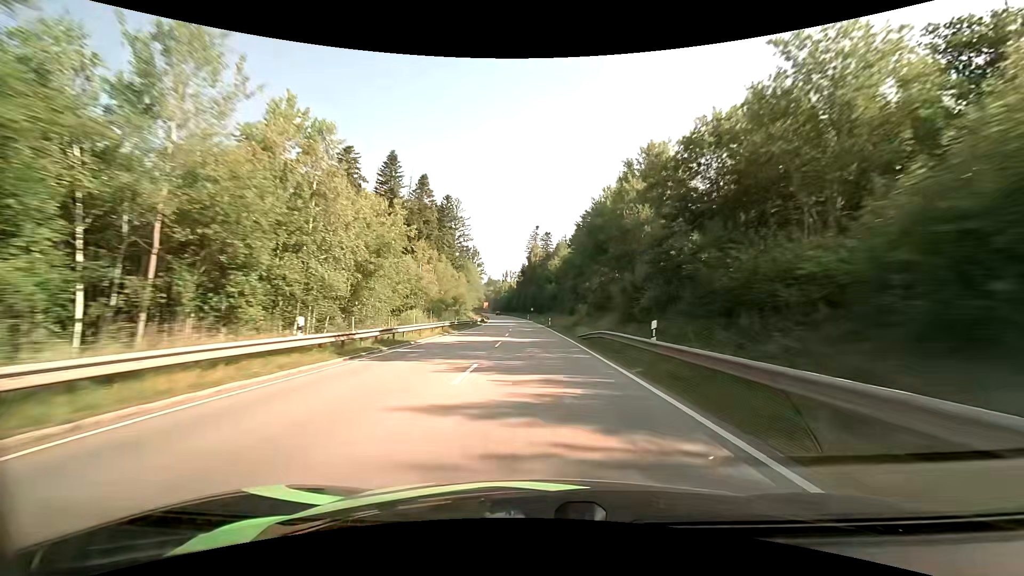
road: primary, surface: asphalt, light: Day
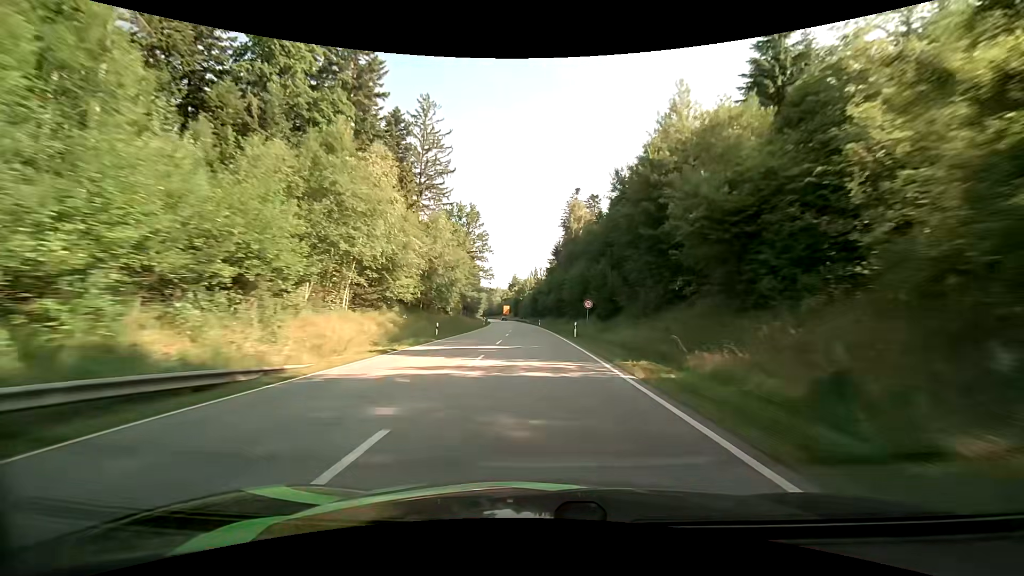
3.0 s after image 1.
(-2.5, +79.7) m; -4°
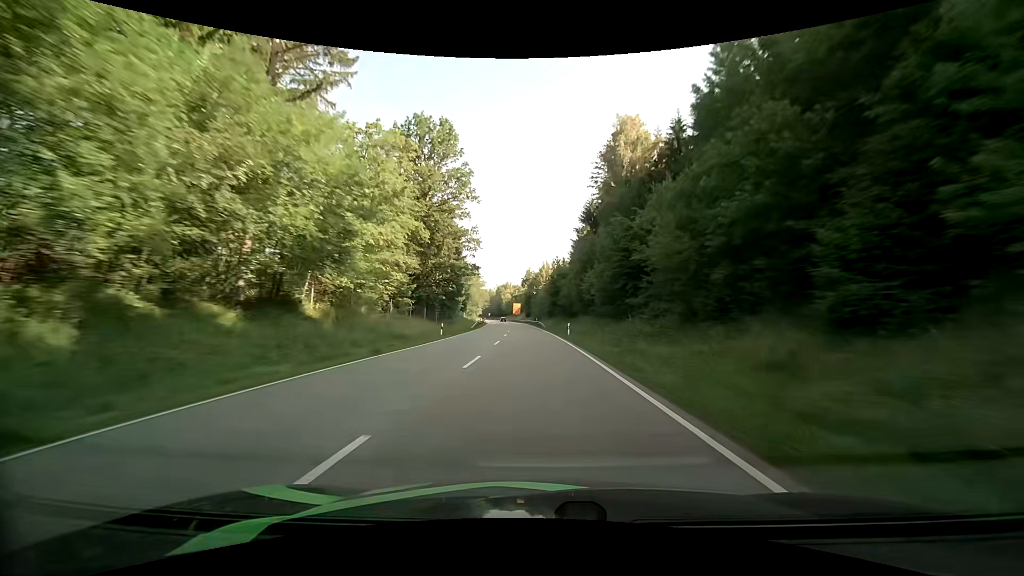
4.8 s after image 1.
(-0.7, +47.9) m; -2°
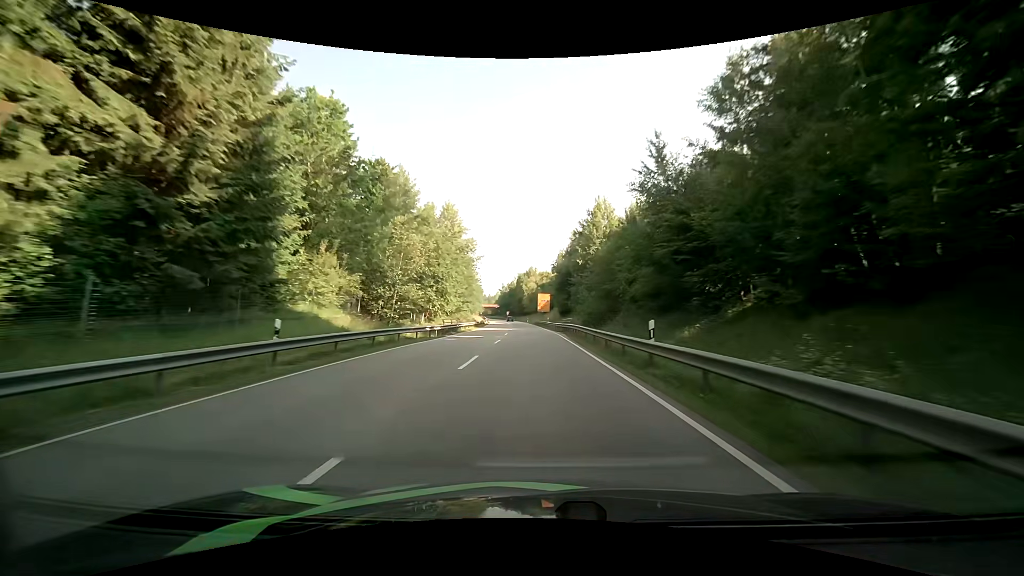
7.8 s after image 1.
(-2.3, +71.8) m; -4°
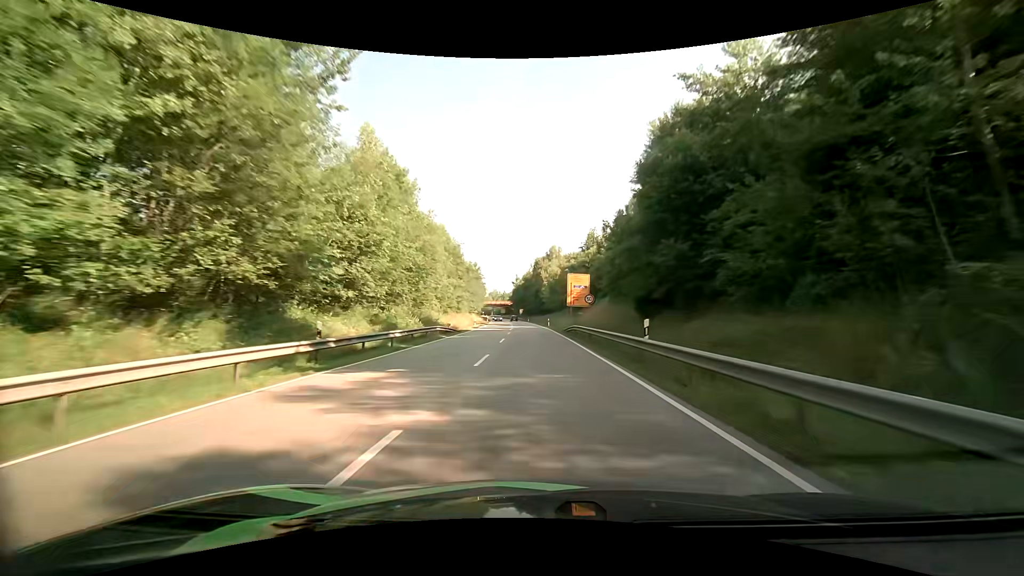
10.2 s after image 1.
(-1.1, +50.5) m; -2°
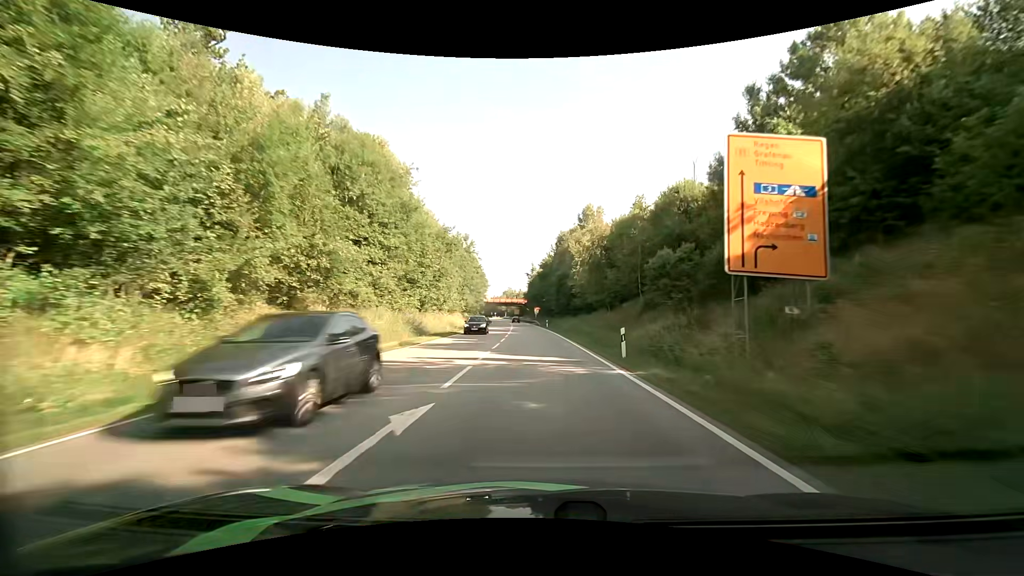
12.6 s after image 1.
(-0.9, +46.8) m; -2°
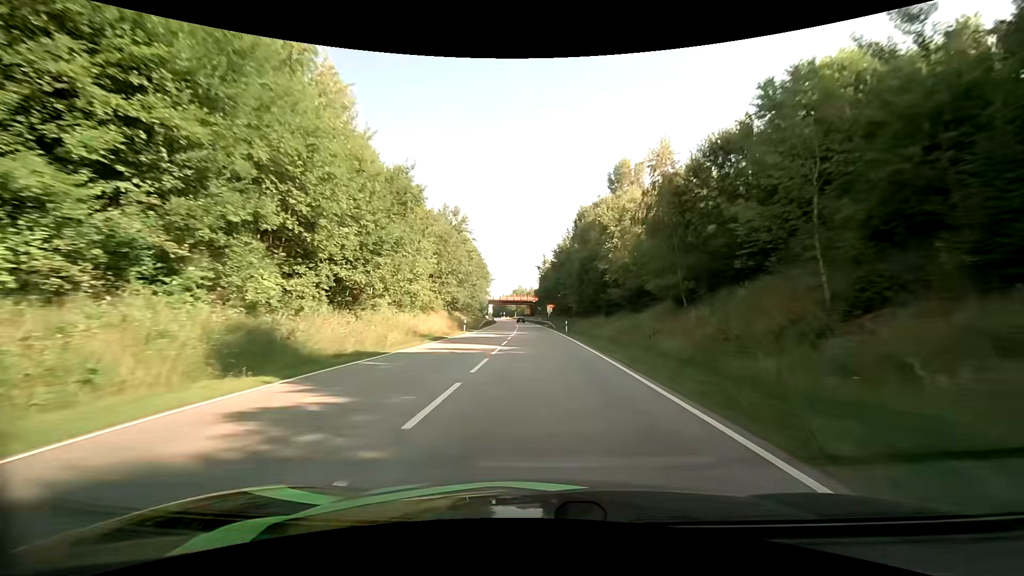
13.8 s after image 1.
(-0.4, +21.4) m; -2°
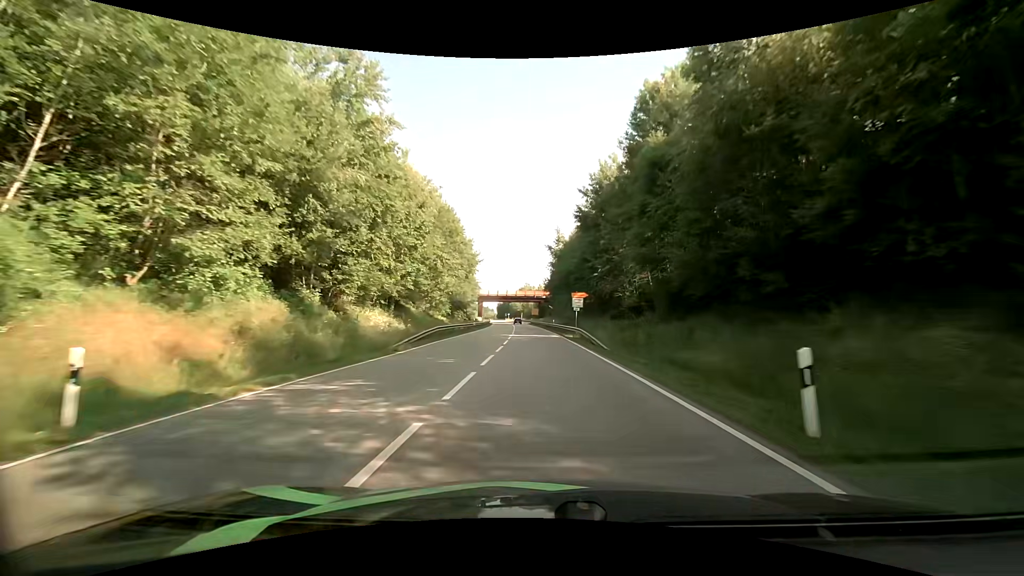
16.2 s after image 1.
(-0.5, +39.7) m; -1°
(0, +10) (0, +20) (0, +30) (-1, +40) (-1, +50) (-1, +60) (-2, +70) (-2, +80) (-3, +90) (-4, +100) m
